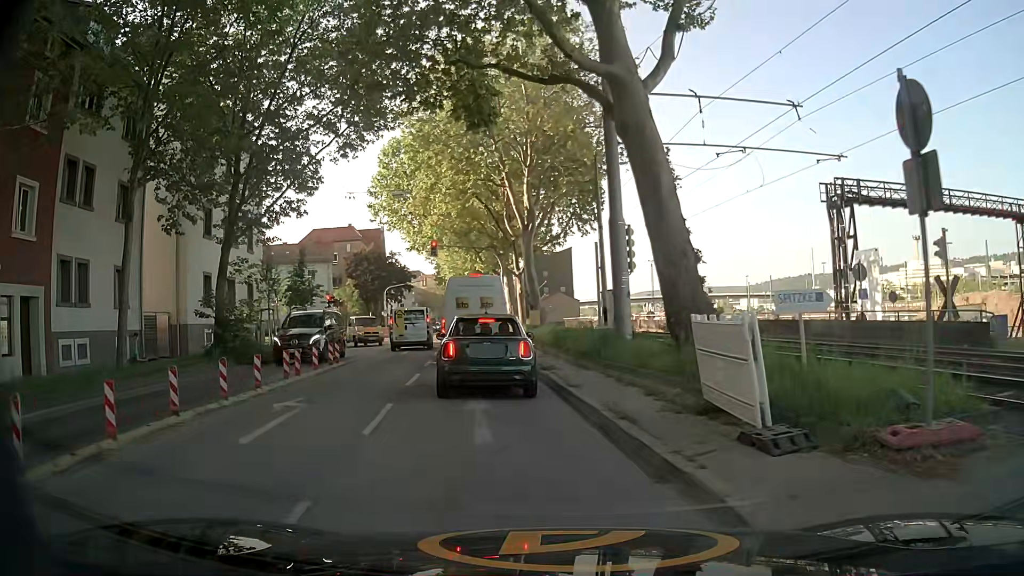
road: secondary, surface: asphalt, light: Day
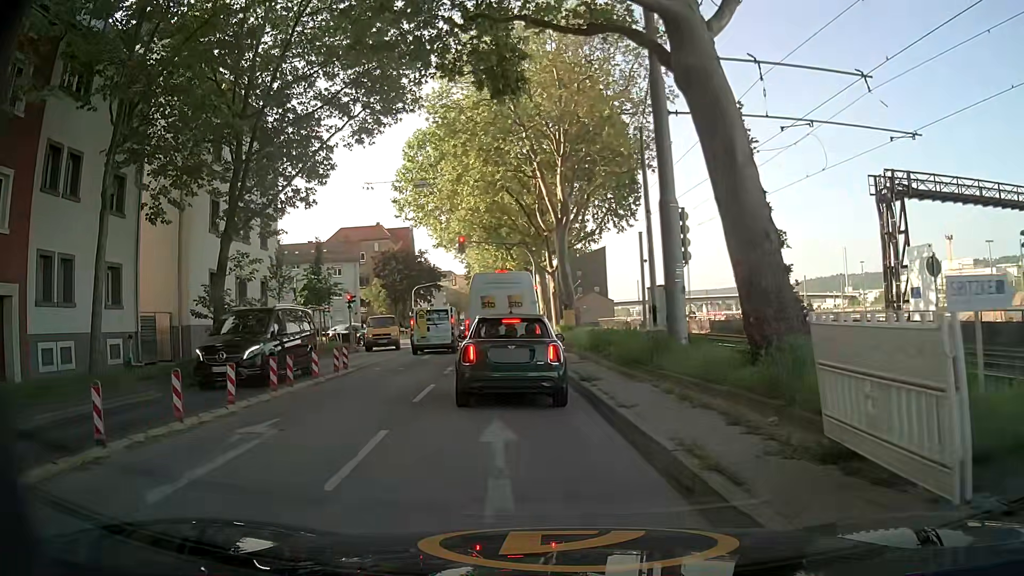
(0.0, +2.6) m; -1°
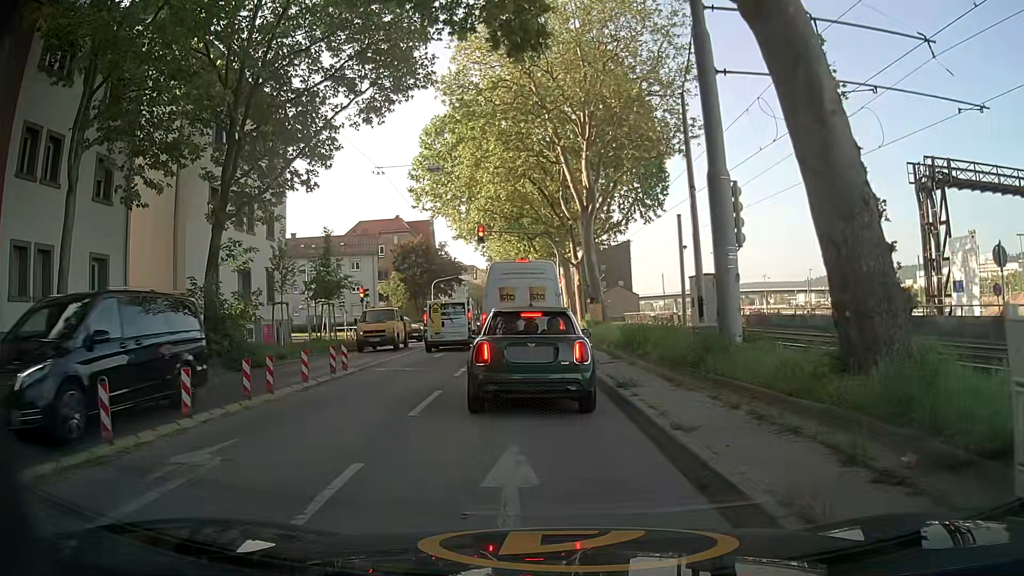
(-0.1, +2.2) m; -2°
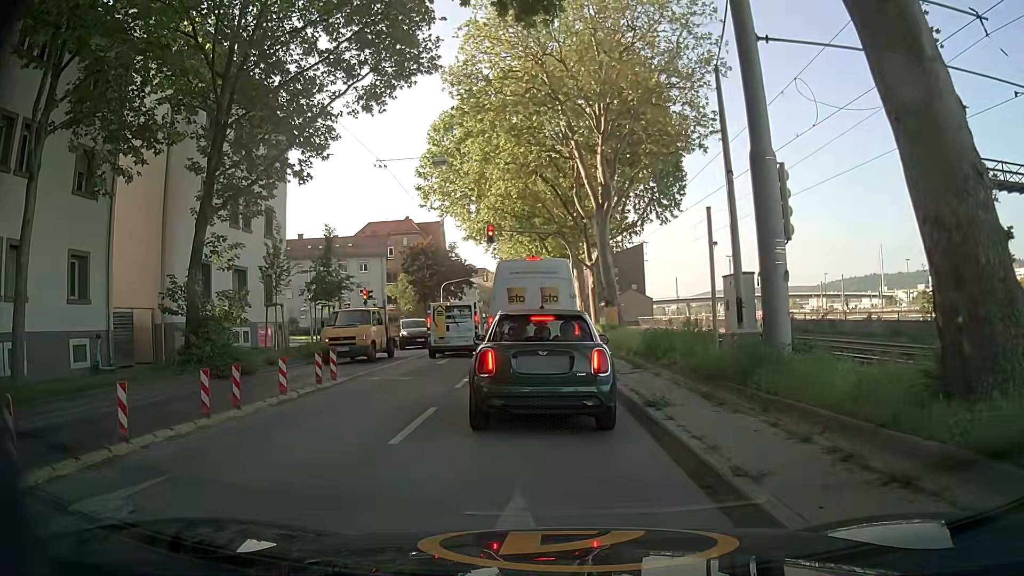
(0.0, +1.7) m; -2°
